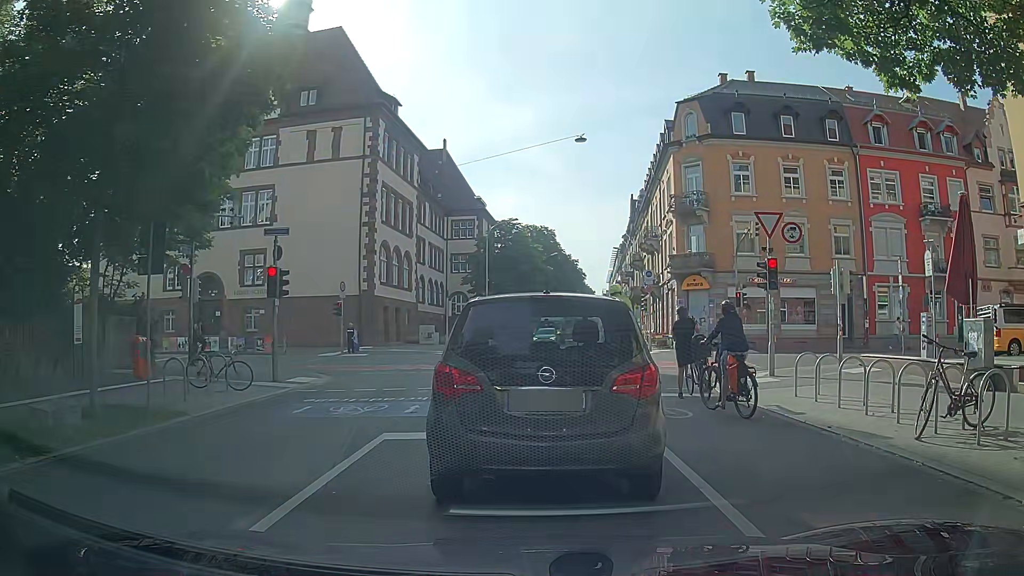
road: residential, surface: asphalt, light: Day
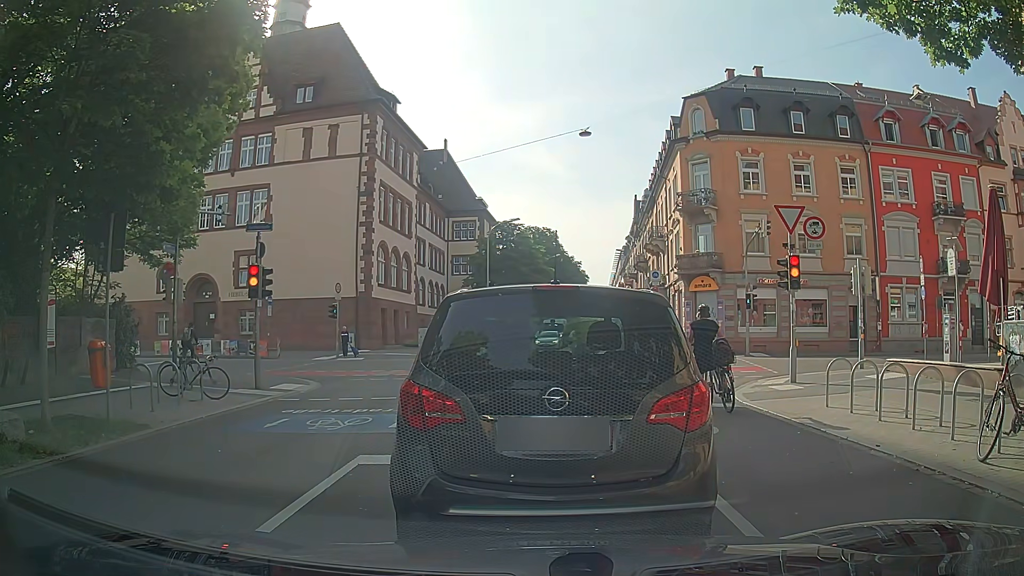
(0.0, +1.3) m; 0°
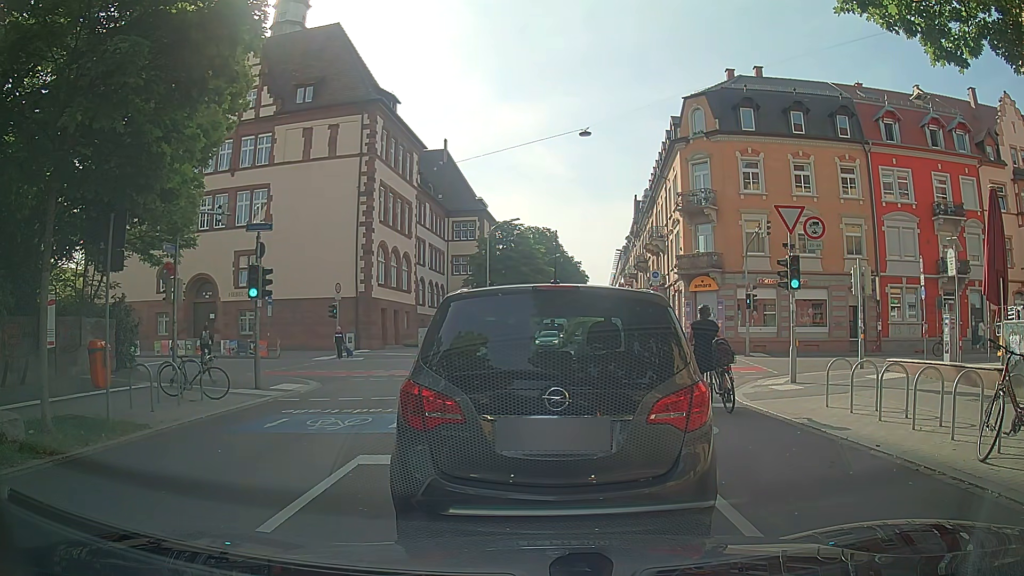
(0.0, 0.0) m; 0°
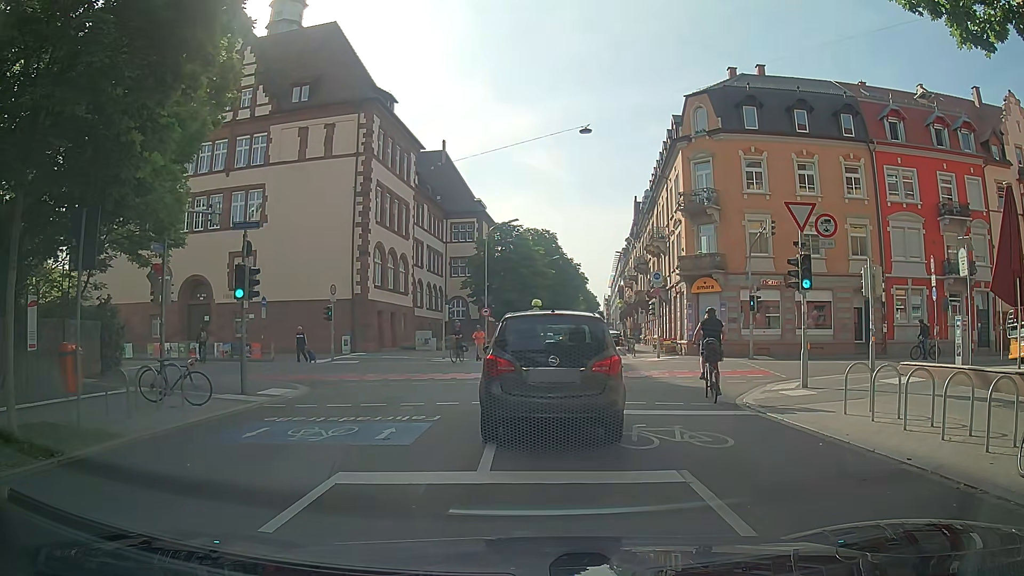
(0.0, +0.9) m; 0°
